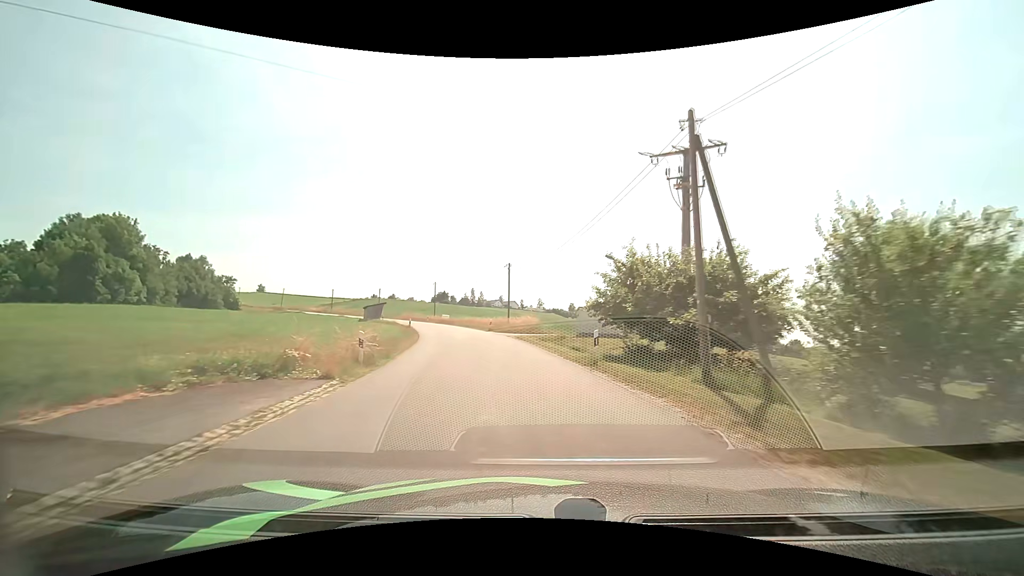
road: unclassified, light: Day
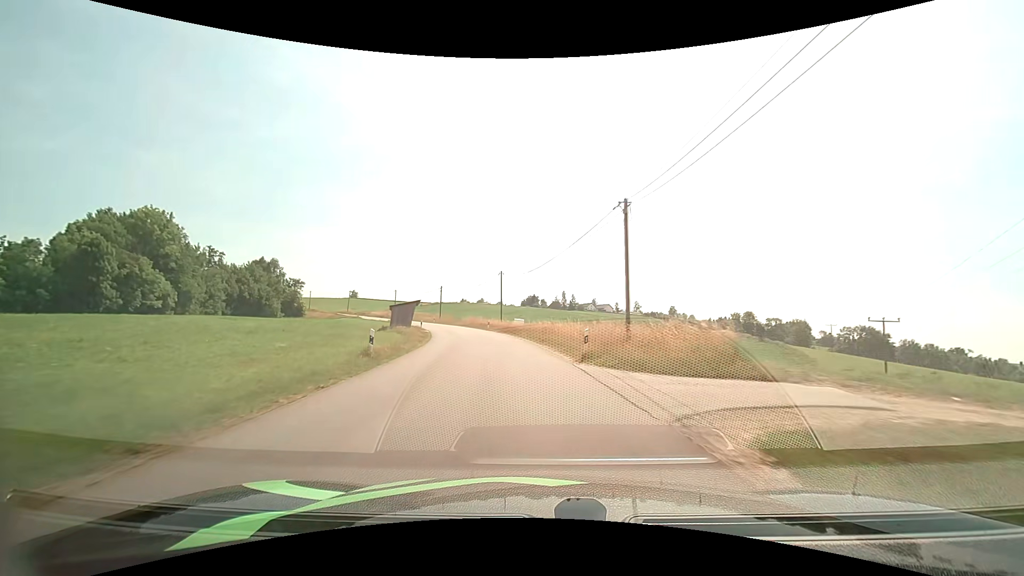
(-2.5, +26.8) m; -10°
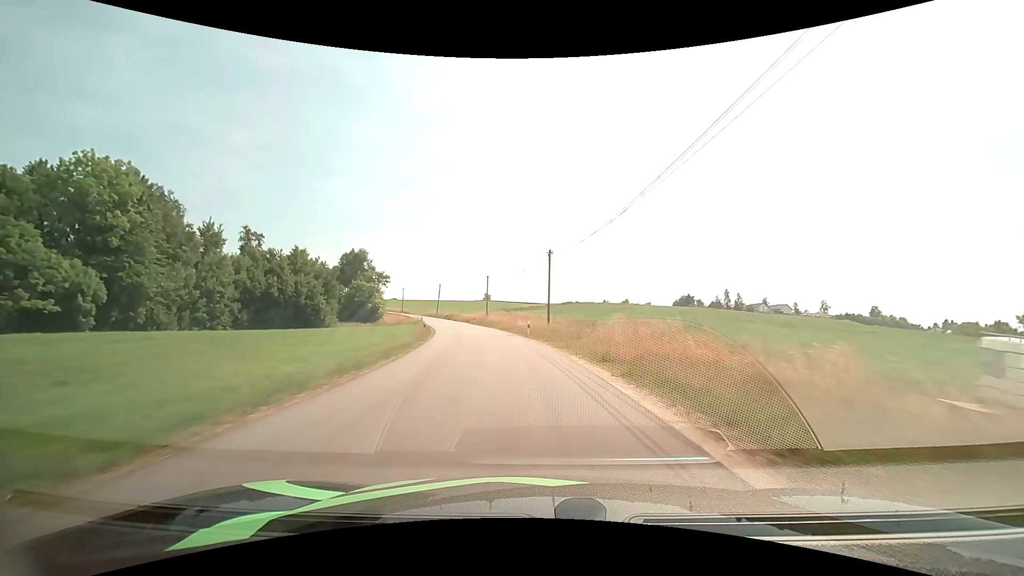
(-7.5, +50.8) m; -16°
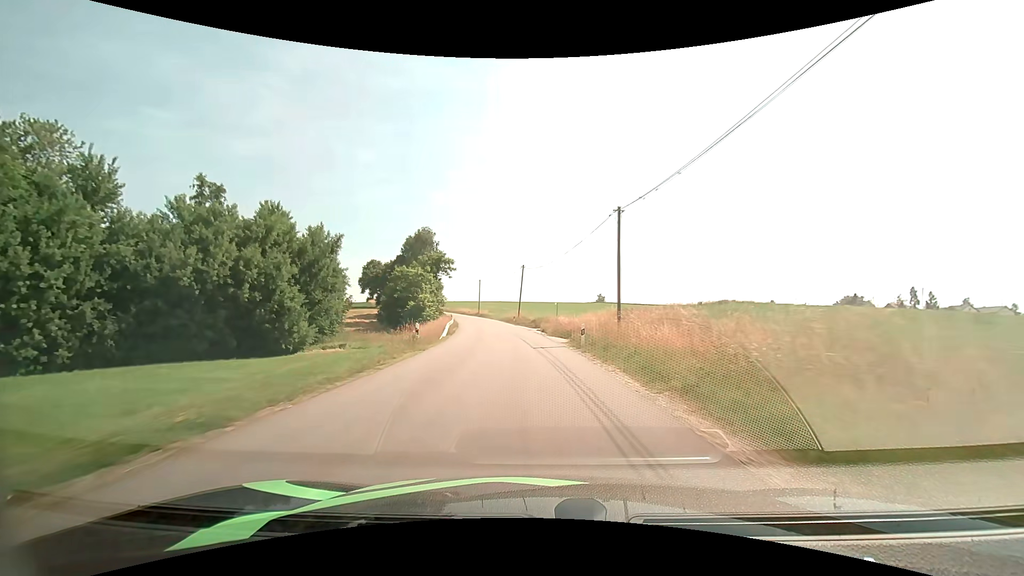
(-5.3, +44.5) m; -13°
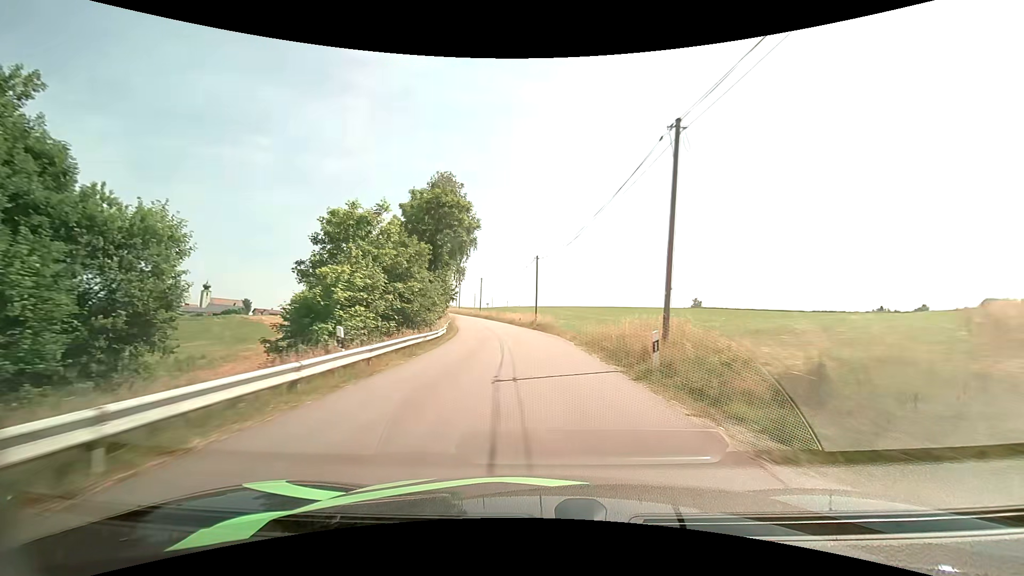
(-3.2, +44.1) m; -9°
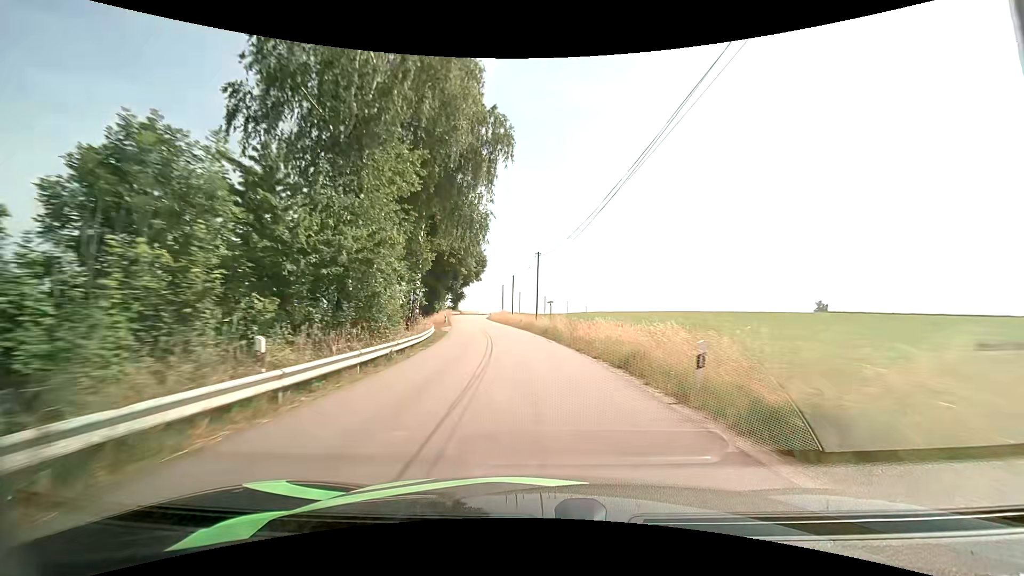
(-2.9, +41.0) m; -9°
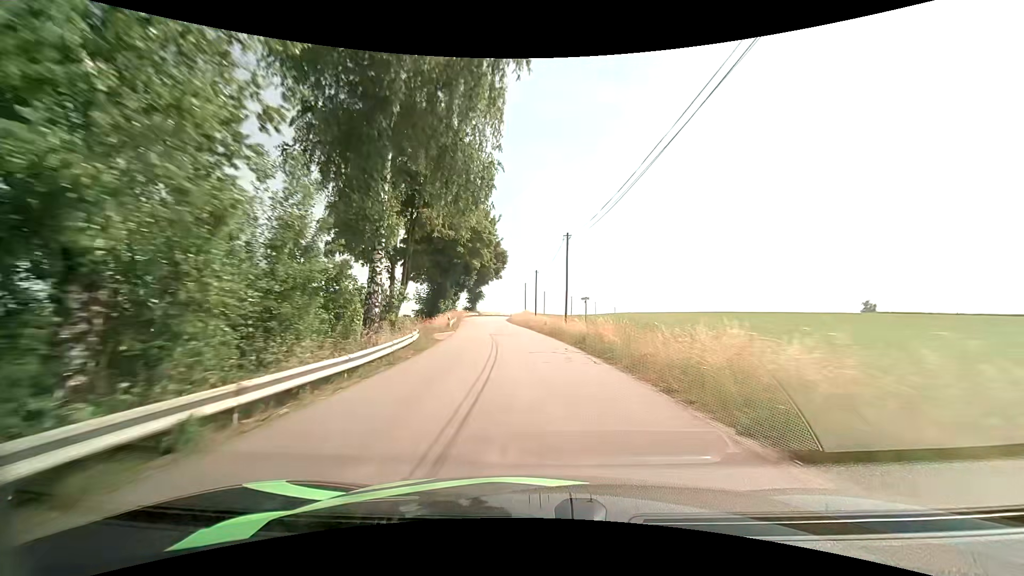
(-0.2, +9.8) m; -3°
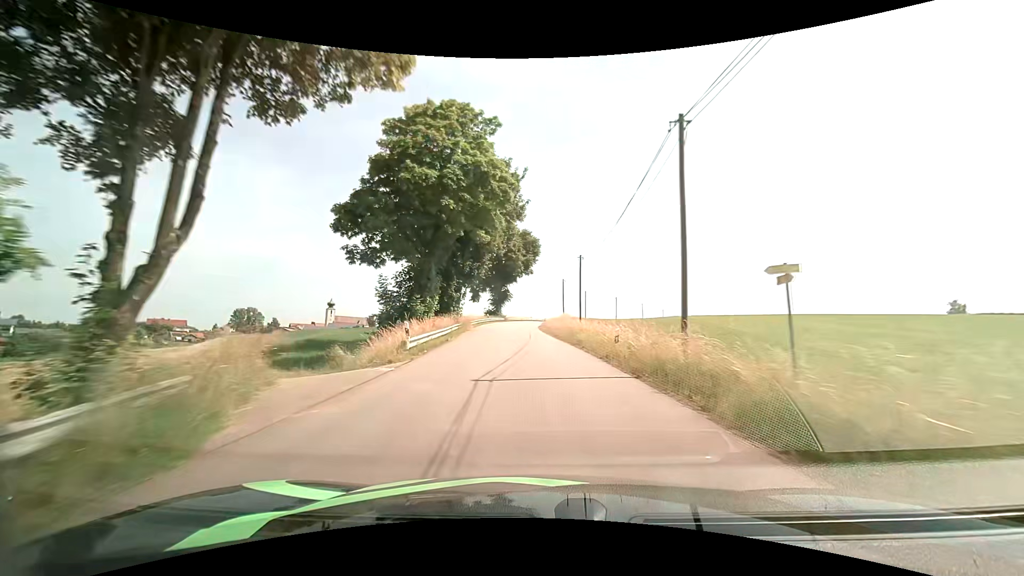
(-0.7, +18.9) m; -3°
(0, +10) (-1, +20) (-1, +30) (-2, +40) (-2, +50) (-2, +60) (-2, +70) (-1, +80) (+1, +90) (+3, +99) m
